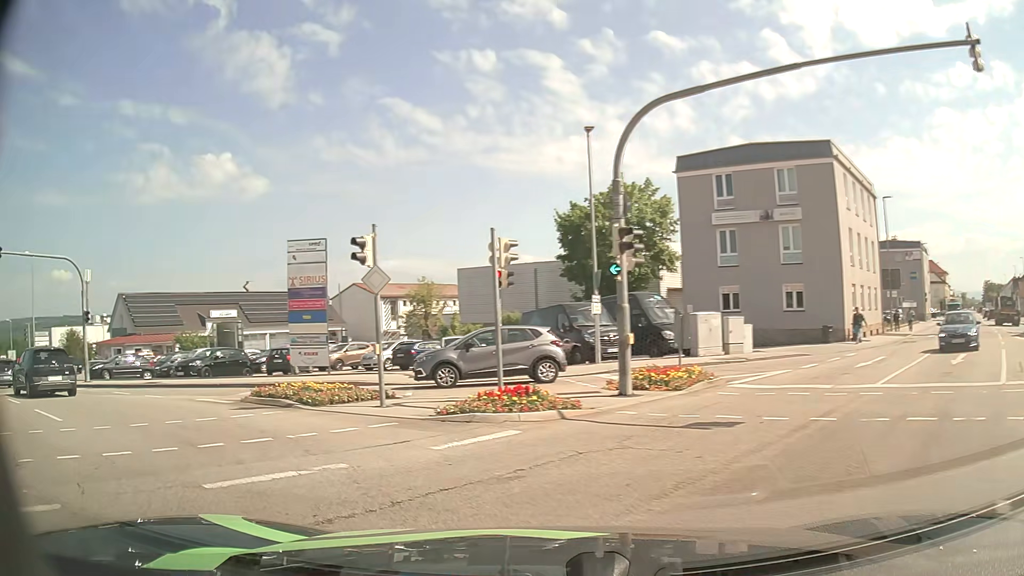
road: tertiary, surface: asphalt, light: Day
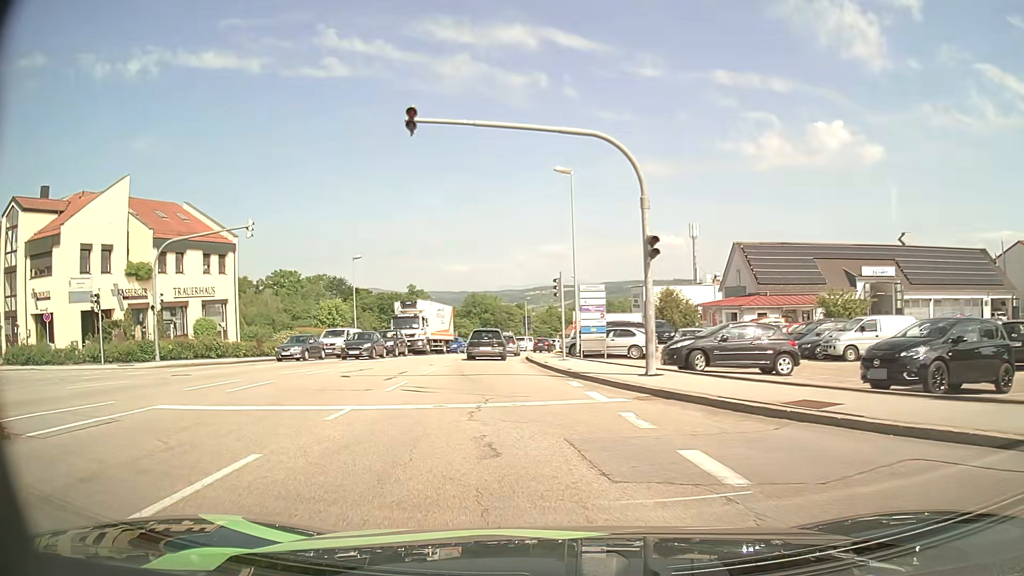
(-8.4, +14.2) m; -53°
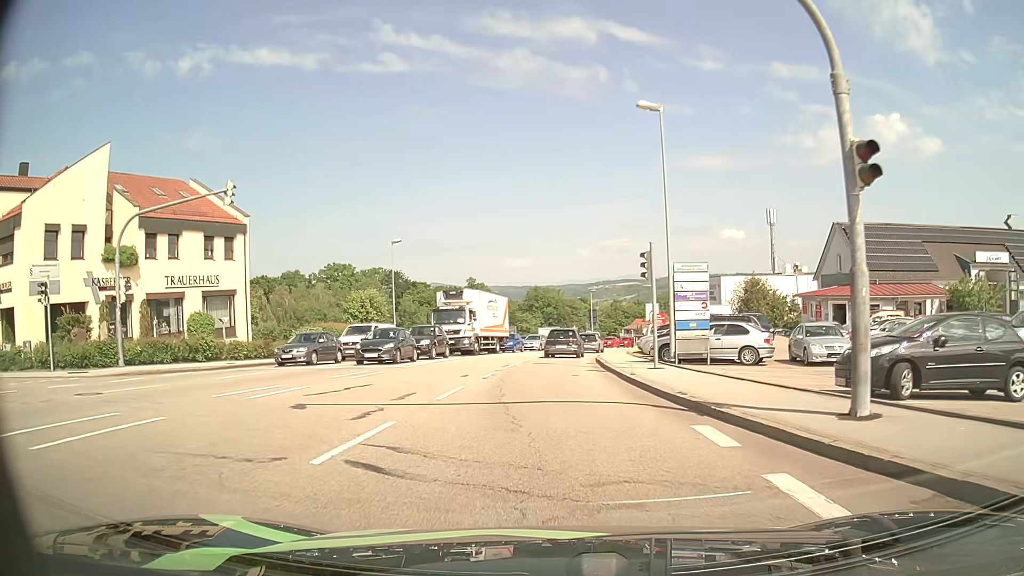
(-0.5, +8.2) m; -6°
